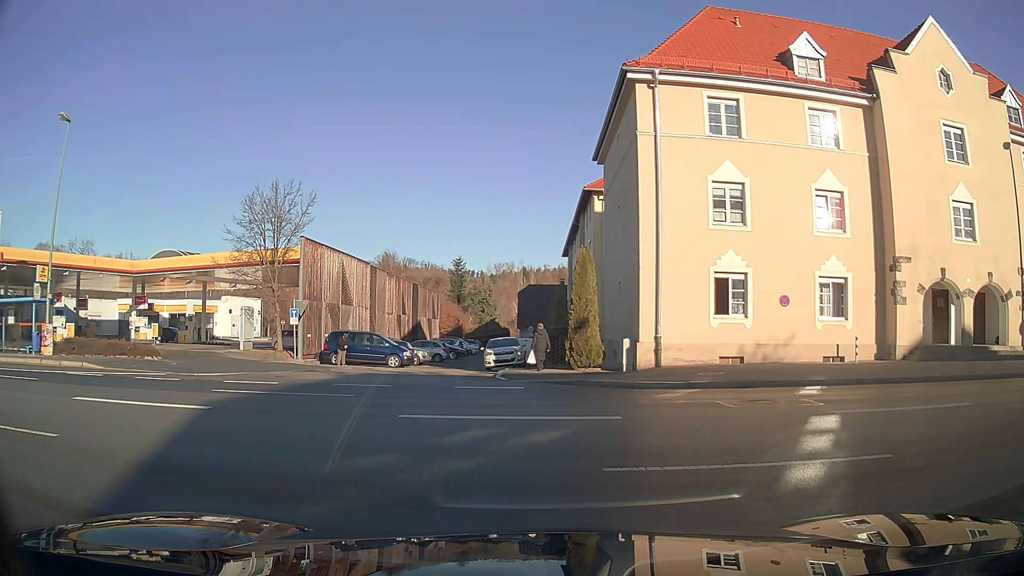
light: Day
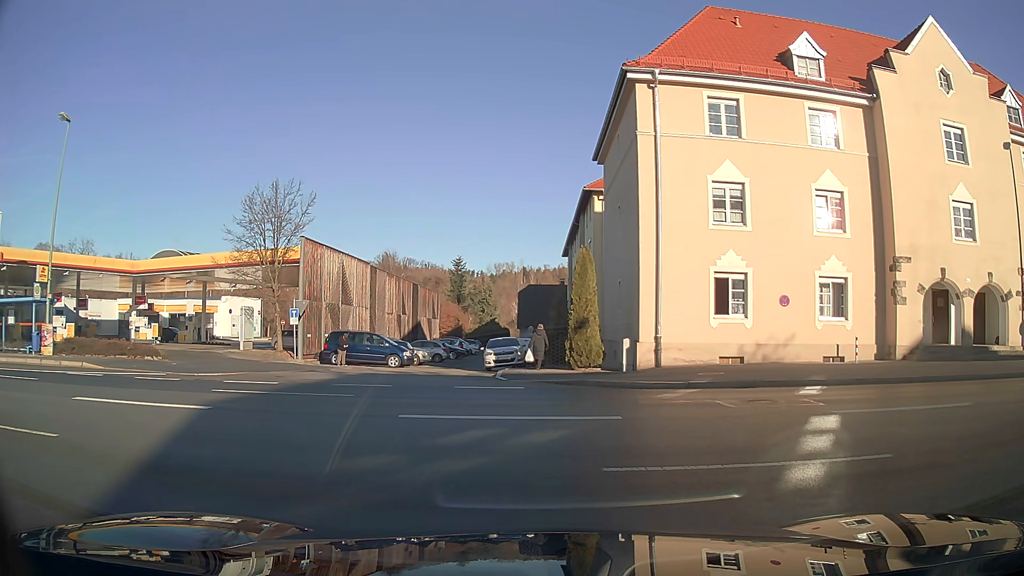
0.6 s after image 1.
(0.0, 0.0) m; 0°
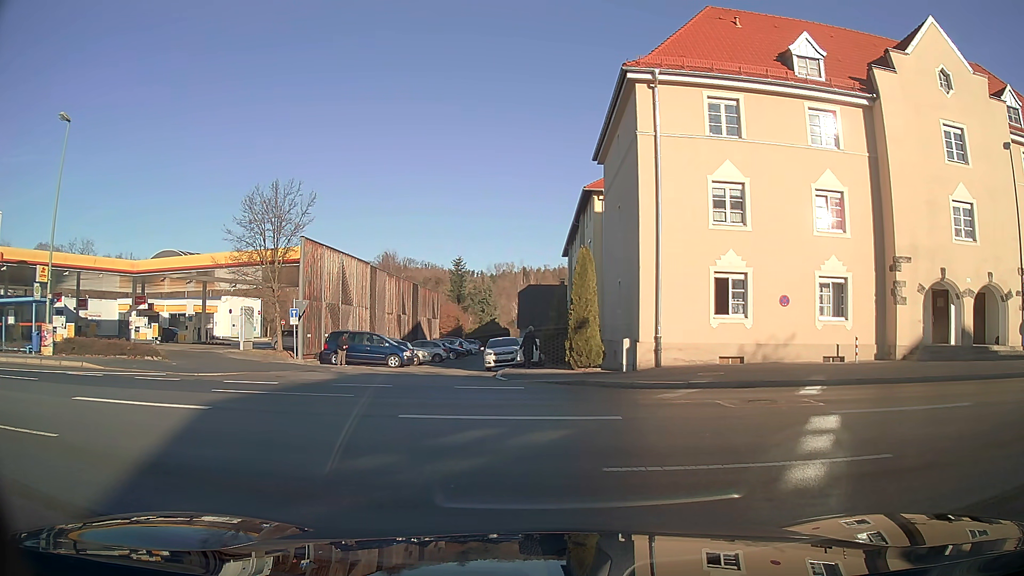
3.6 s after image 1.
(0.0, 0.0) m; 0°
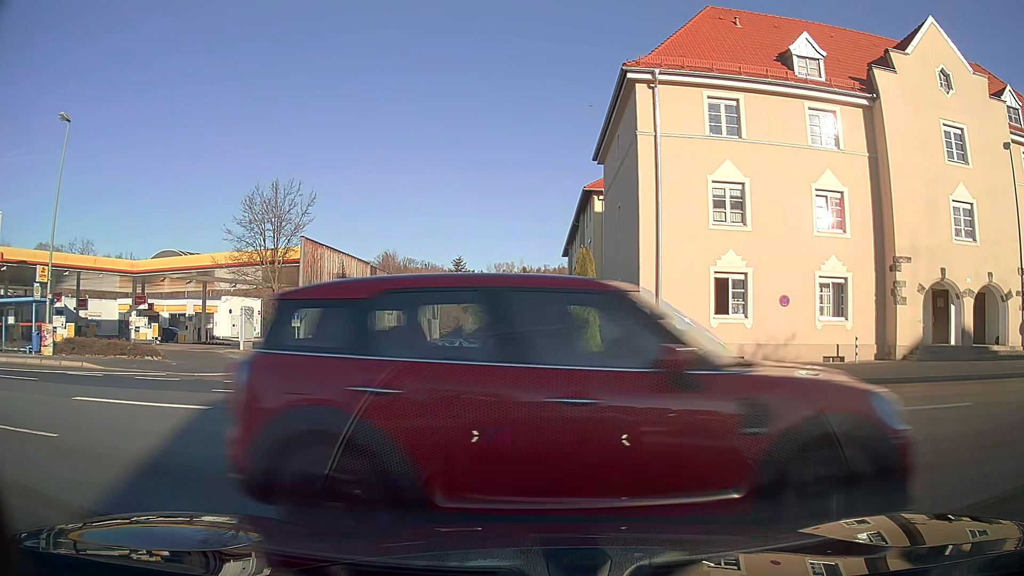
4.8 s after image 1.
(0.0, 0.0) m; 0°
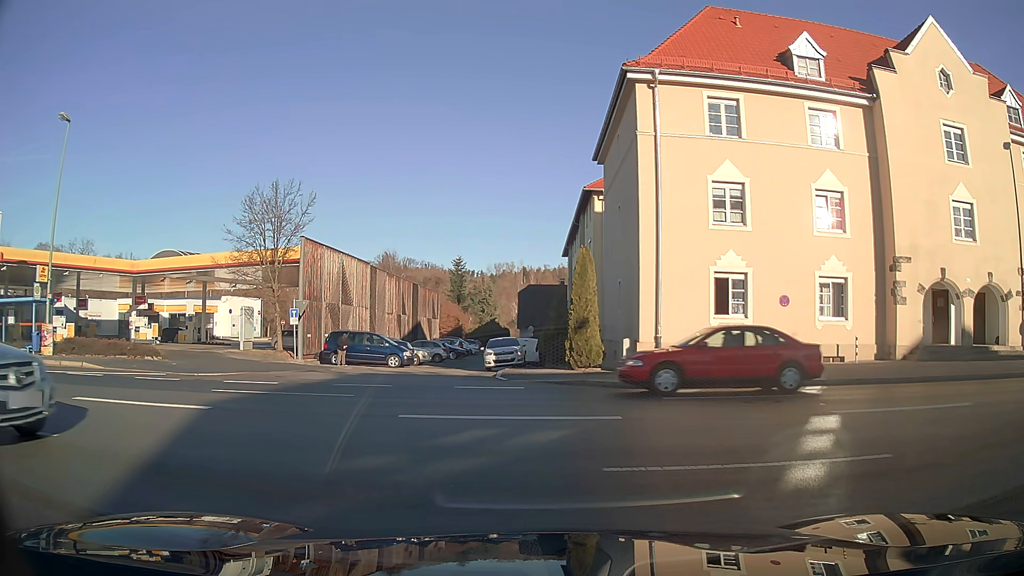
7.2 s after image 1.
(0.0, 0.0) m; 0°
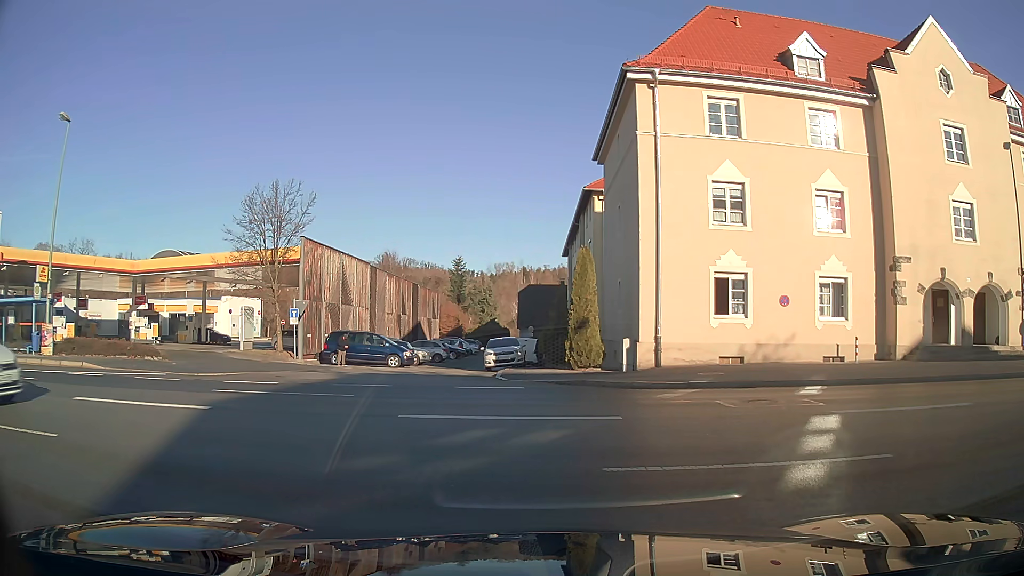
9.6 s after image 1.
(0.0, 0.0) m; 0°
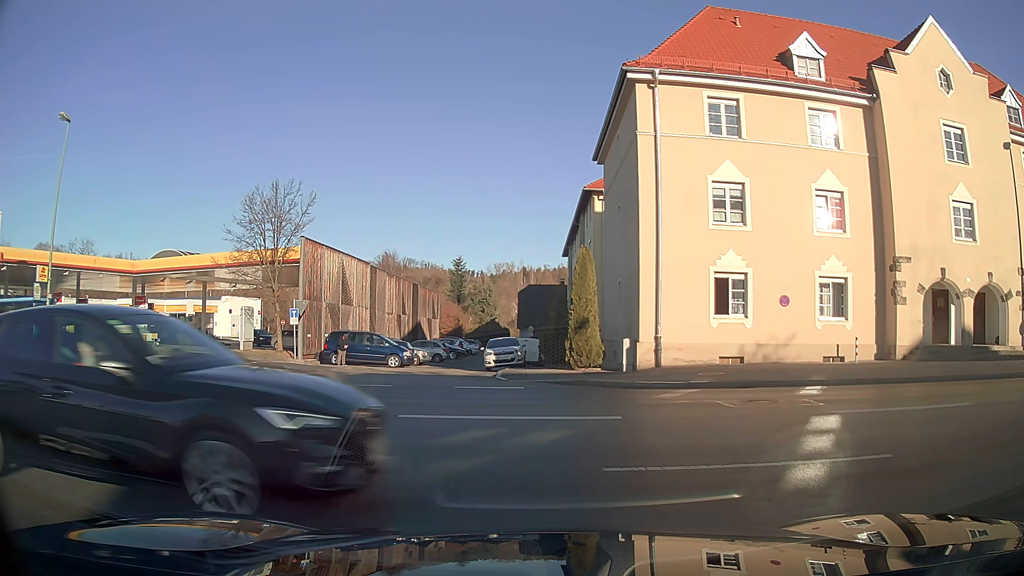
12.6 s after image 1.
(0.0, 0.0) m; 0°
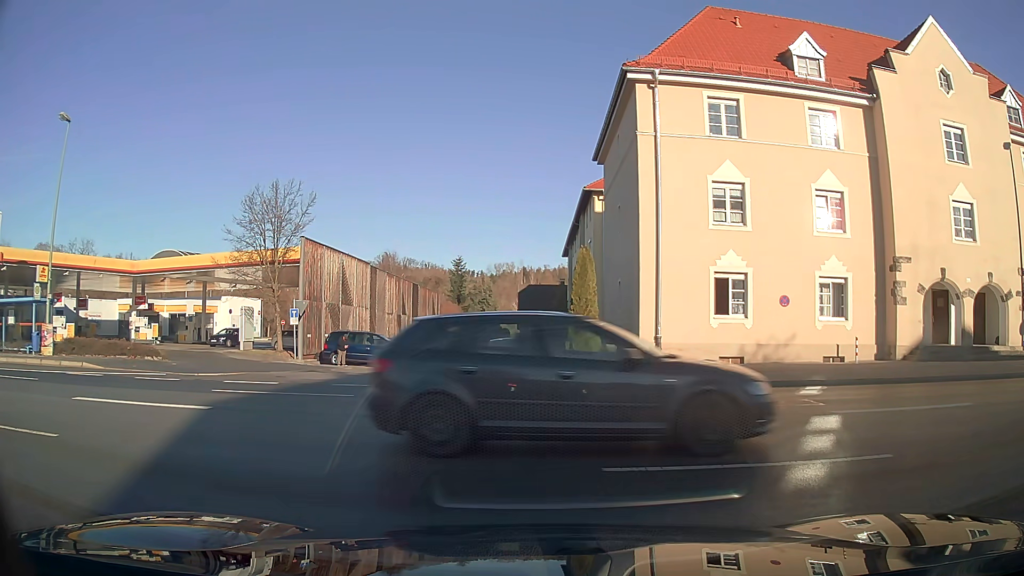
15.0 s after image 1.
(0.0, 0.0) m; 0°
